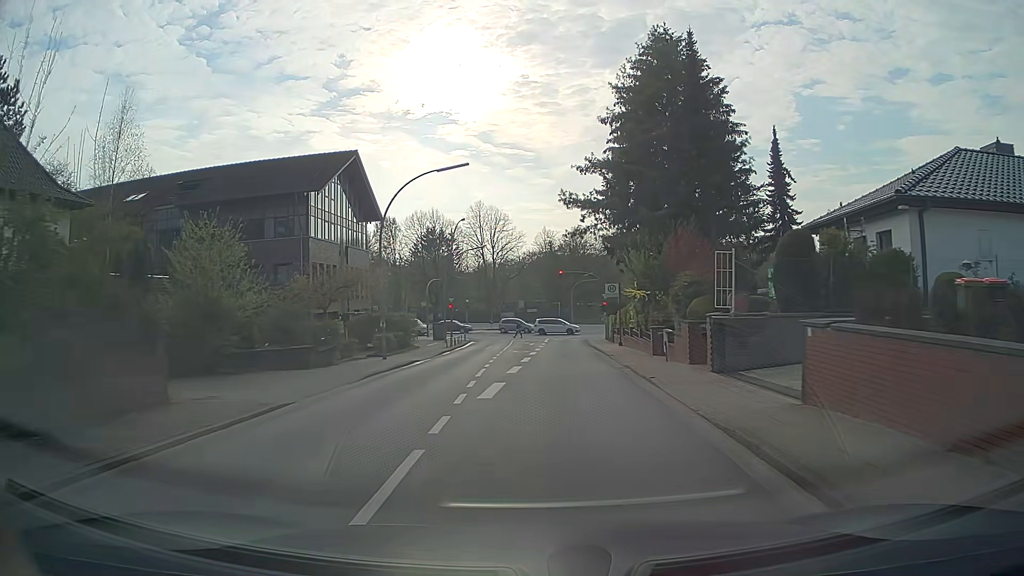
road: secondary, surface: asphalt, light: Day
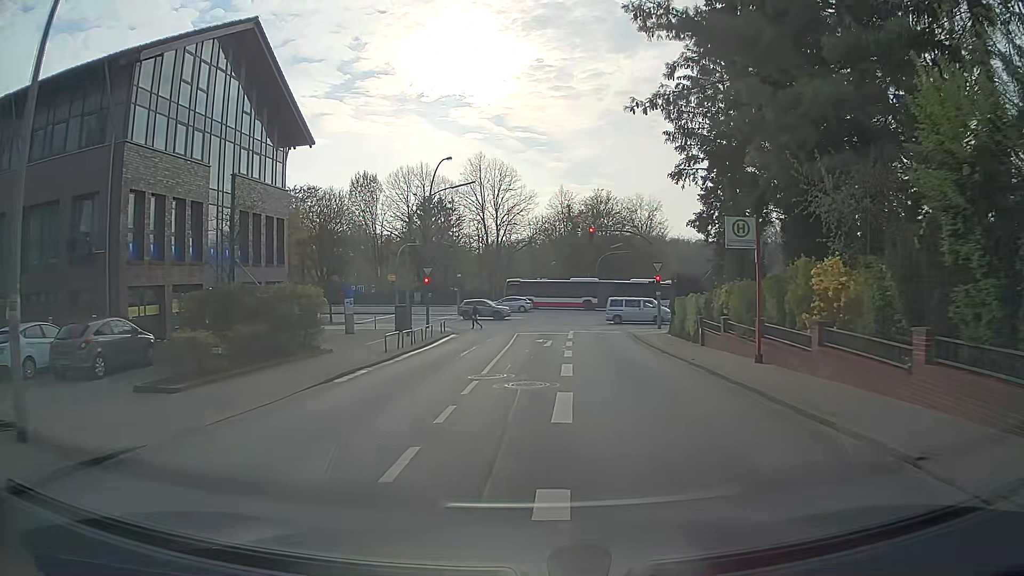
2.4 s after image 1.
(-0.2, +21.1) m; -1°
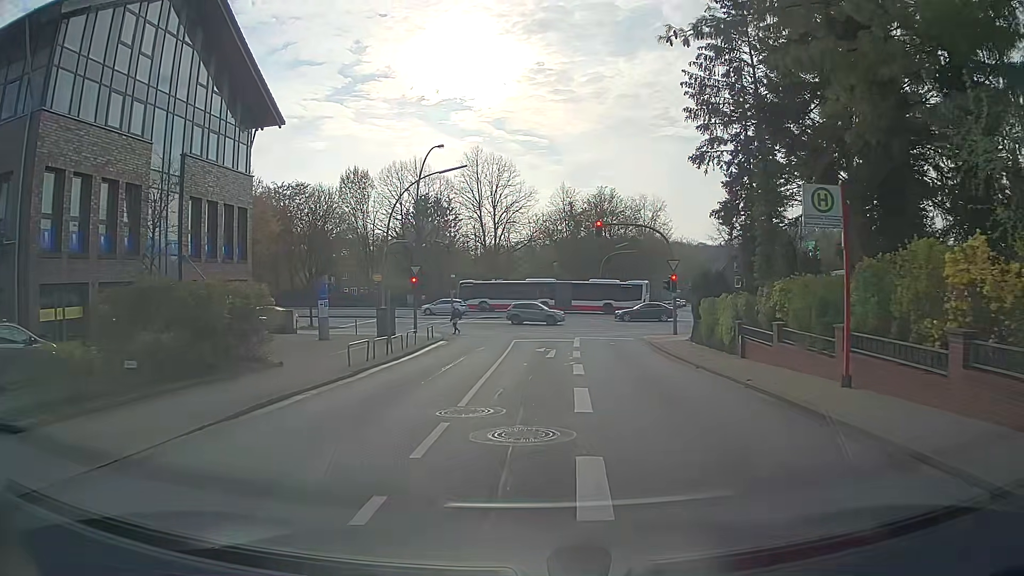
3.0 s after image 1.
(0.0, +4.6) m; 0°
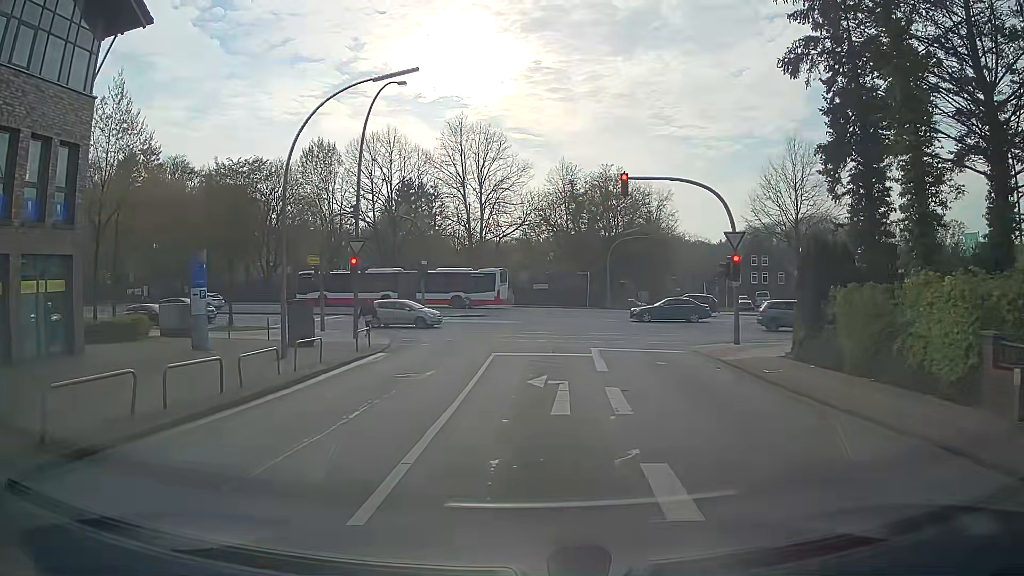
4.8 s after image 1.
(0.0, +12.1) m; -1°
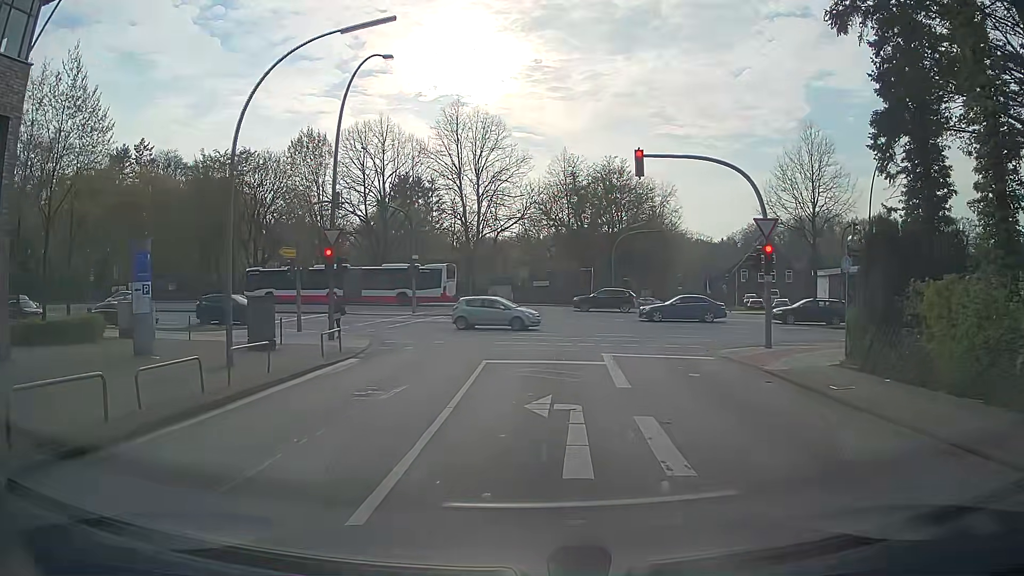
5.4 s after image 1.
(+0.1, +3.4) m; +2°
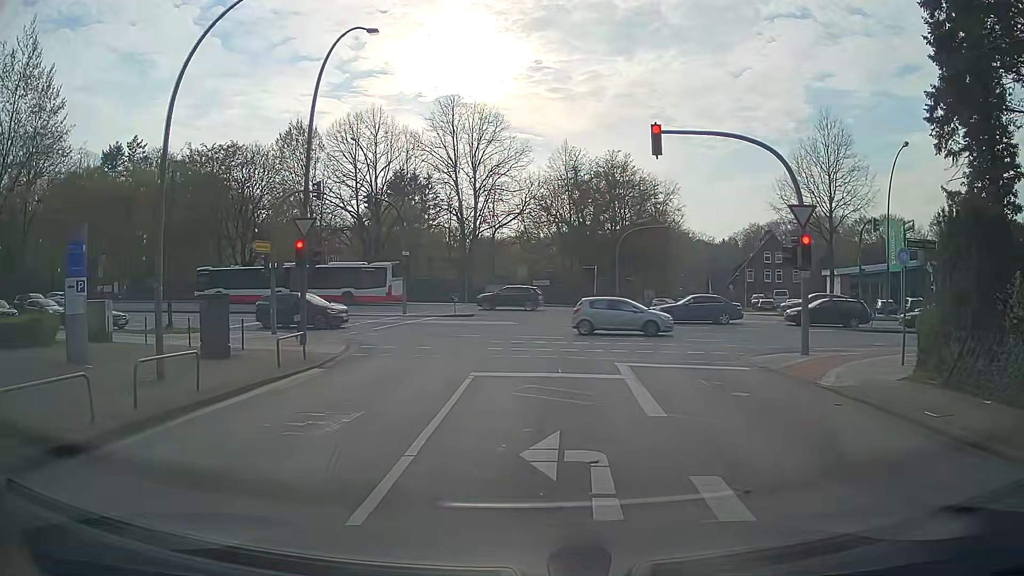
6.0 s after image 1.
(0.0, +3.0) m; -1°
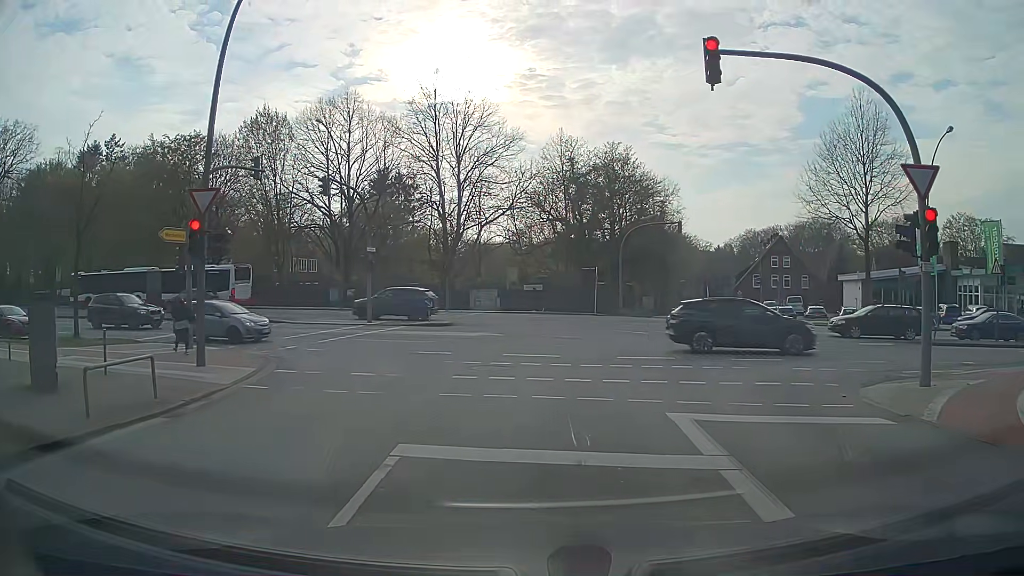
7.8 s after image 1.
(0.0, +6.4) m; 0°
